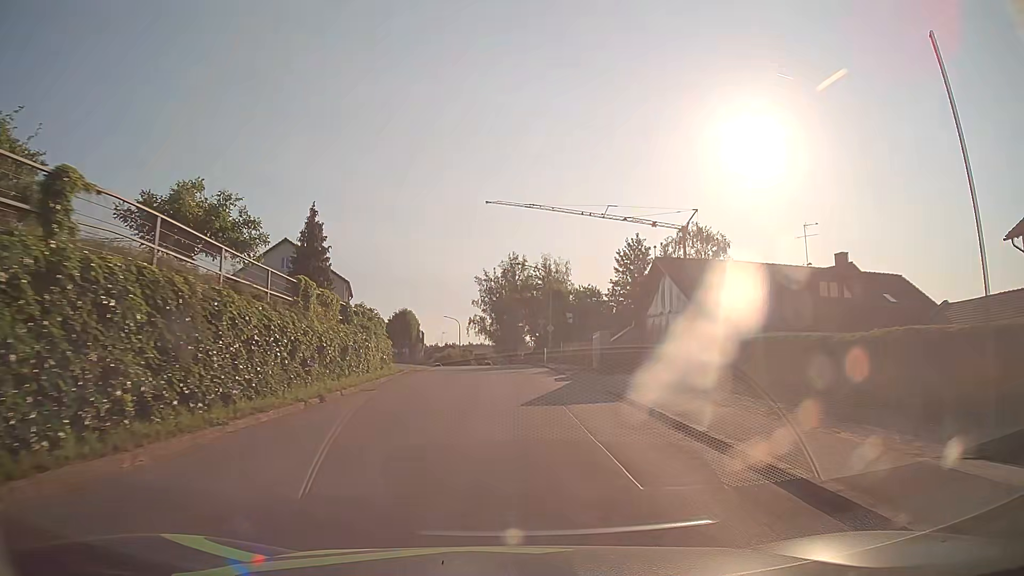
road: tertiary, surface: asphalt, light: Day
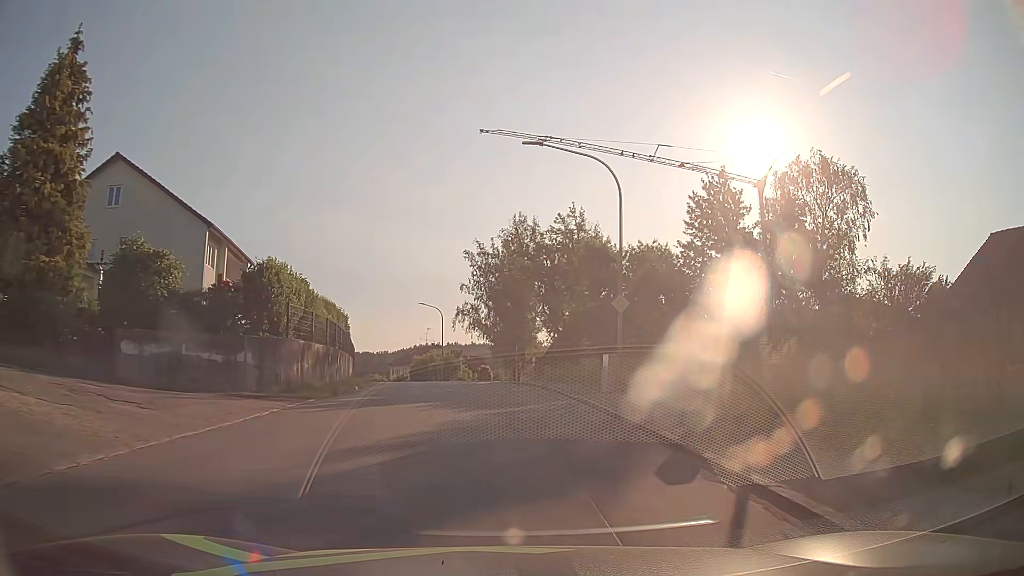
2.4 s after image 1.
(+0.1, +30.6) m; 0°
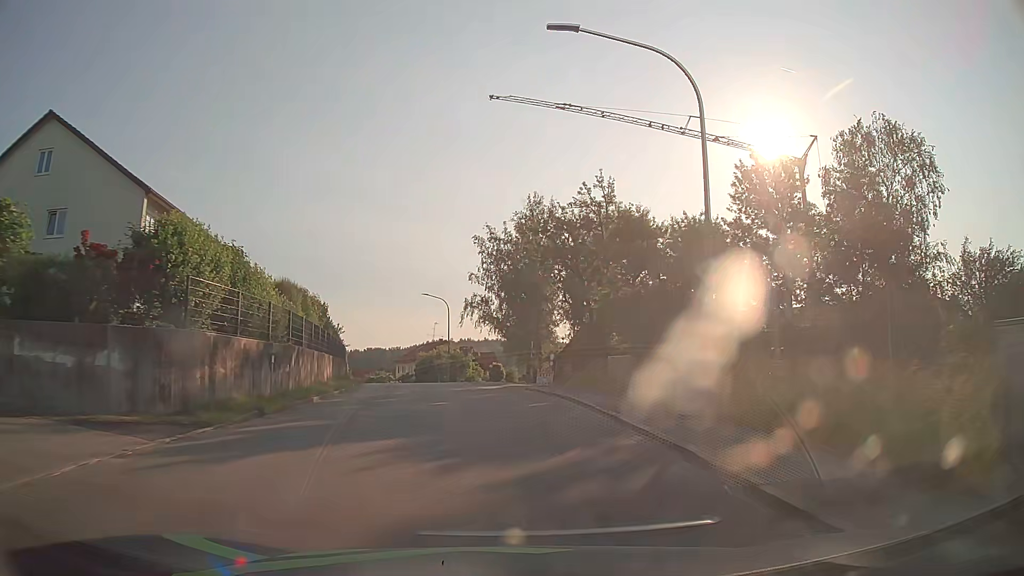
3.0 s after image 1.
(-0.1, +7.6) m; -1°
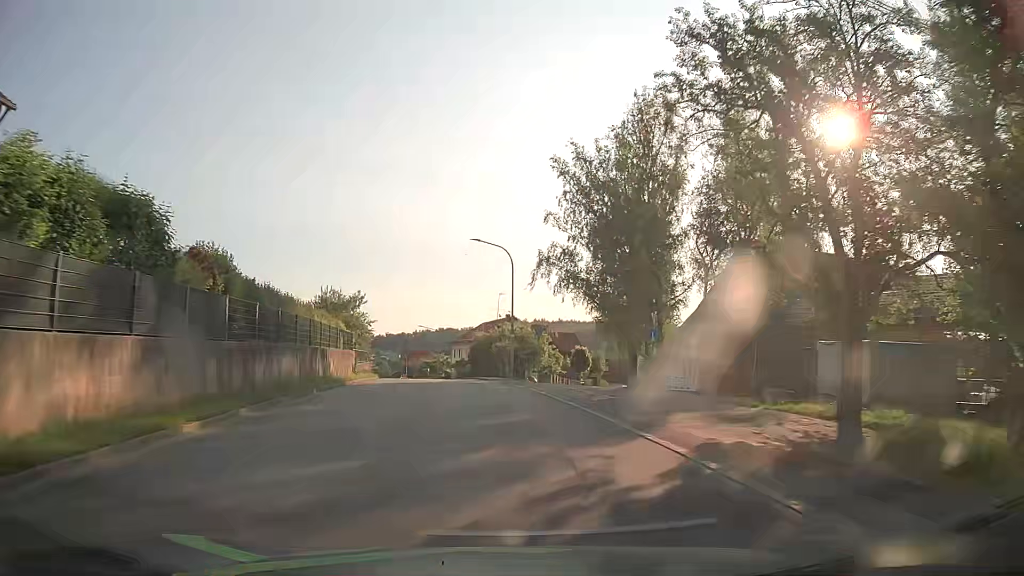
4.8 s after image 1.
(-1.2, +23.0) m; -6°
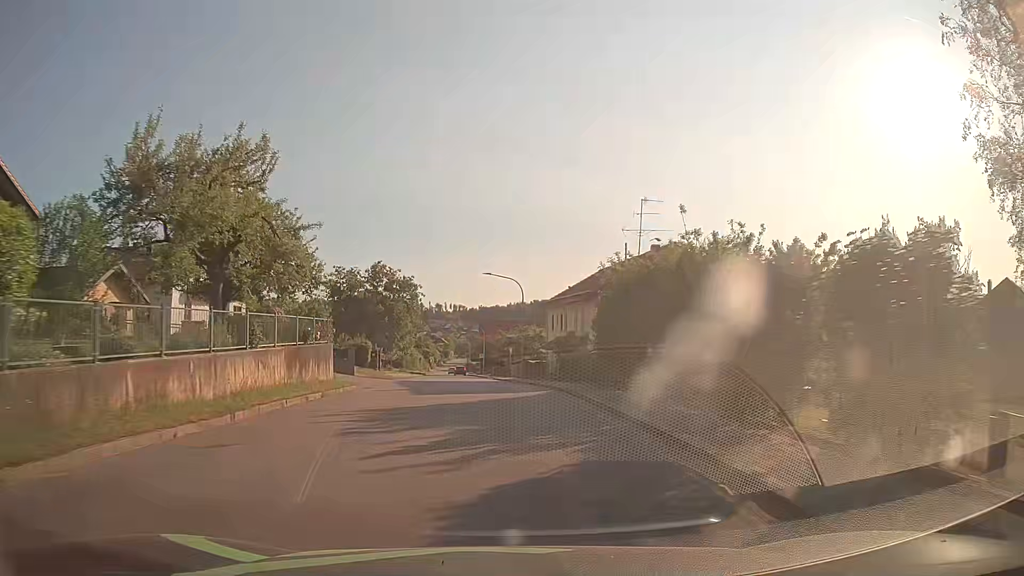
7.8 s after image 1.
(-3.0, +39.1) m; -8°
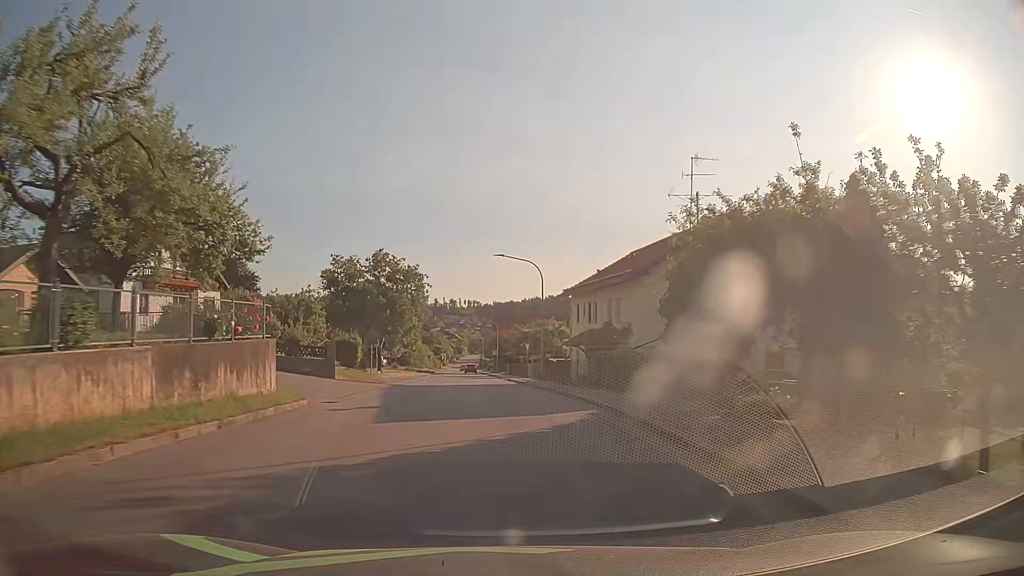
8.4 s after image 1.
(-0.1, +7.9) m; -1°
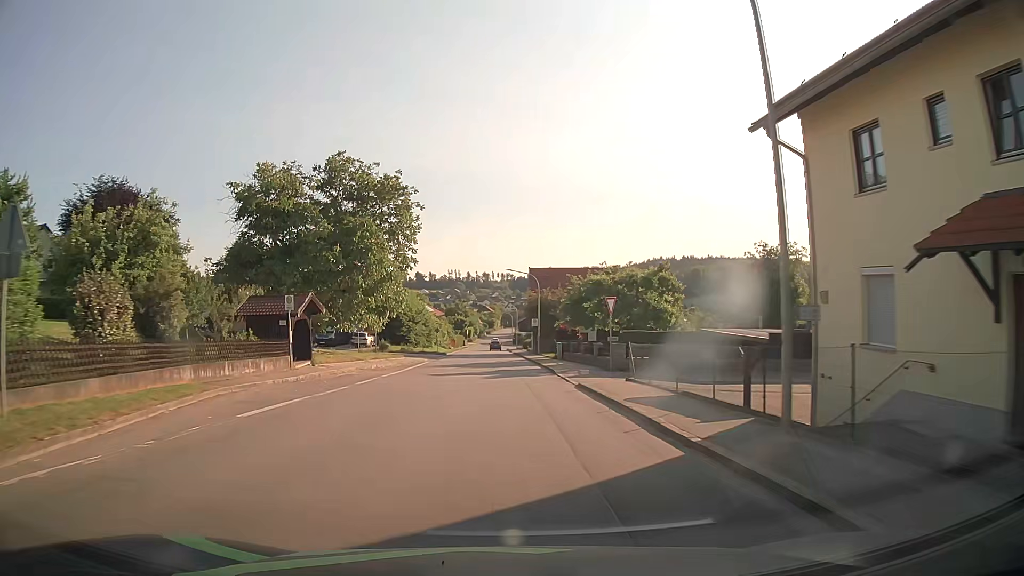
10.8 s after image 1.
(-0.9, +31.8) m; -3°
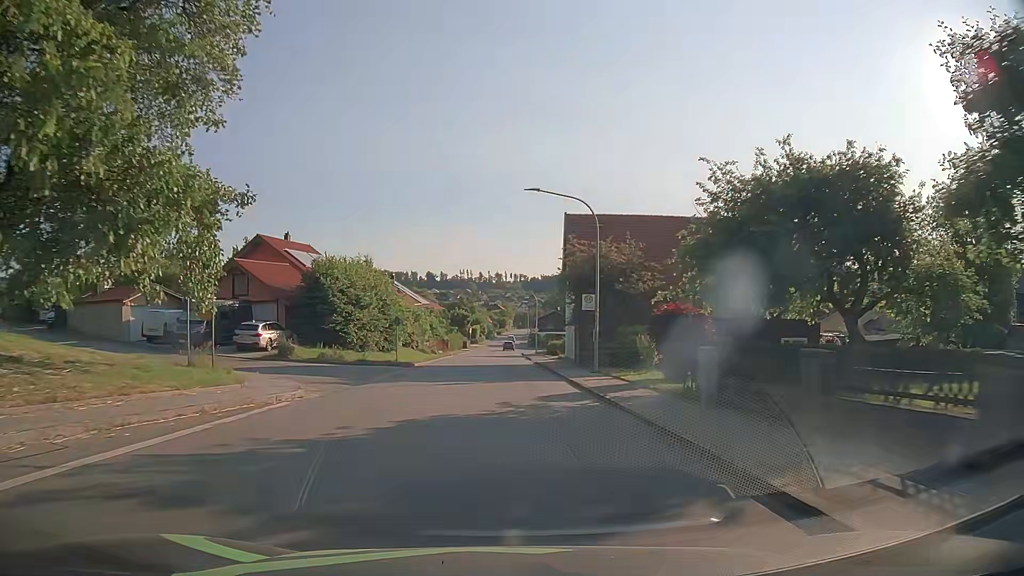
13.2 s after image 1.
(-0.4, +31.1) m; -1°
(0, +10) (0, +20) (0, +30) (0, +40) (0, +50) (0, +60) (0, +70) (0, +80) (0, +90) (0, +100) m
